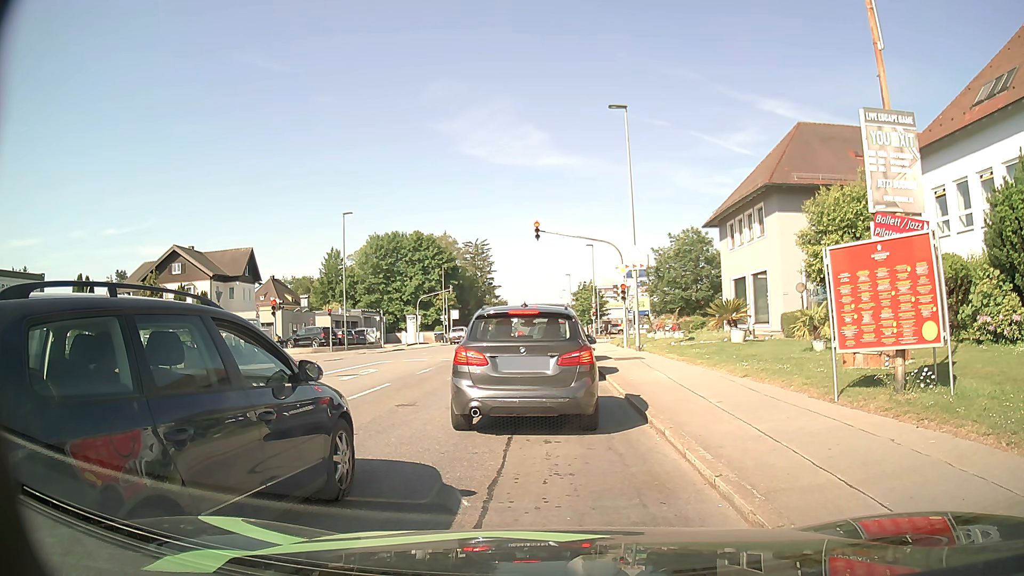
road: tertiary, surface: asphalt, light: Day
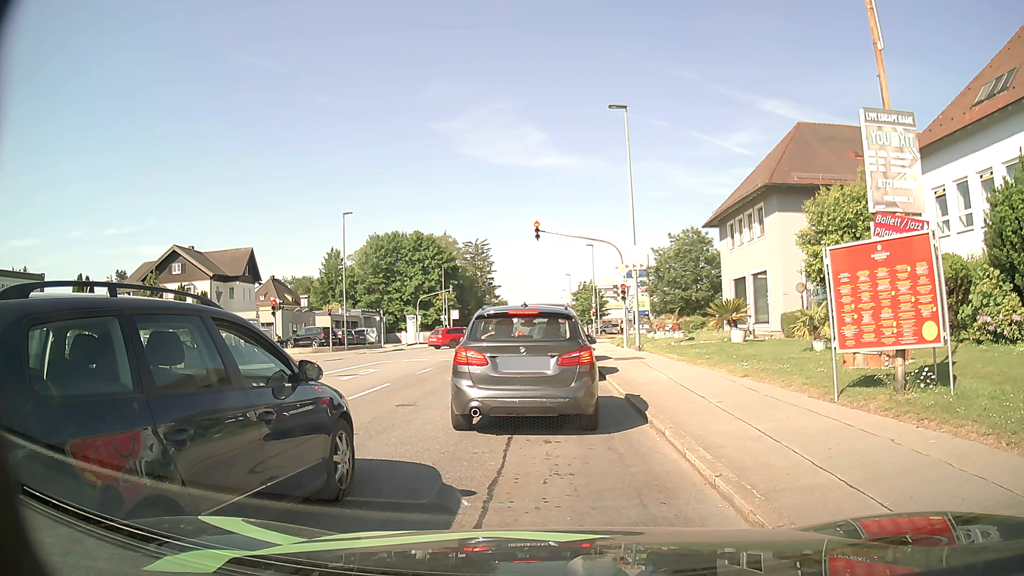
(0.0, 0.0) m; 0°
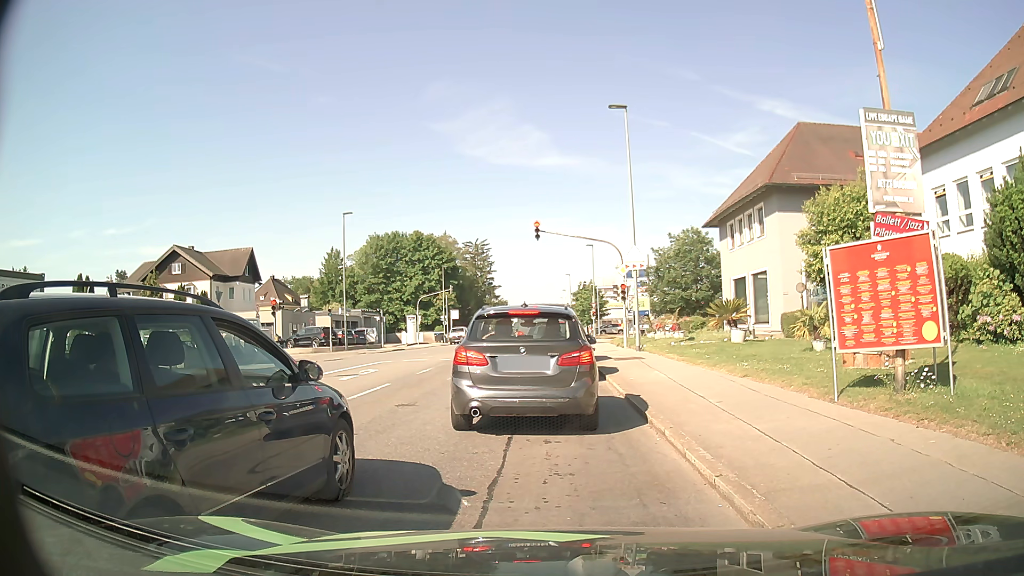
(0.0, 0.0) m; 0°
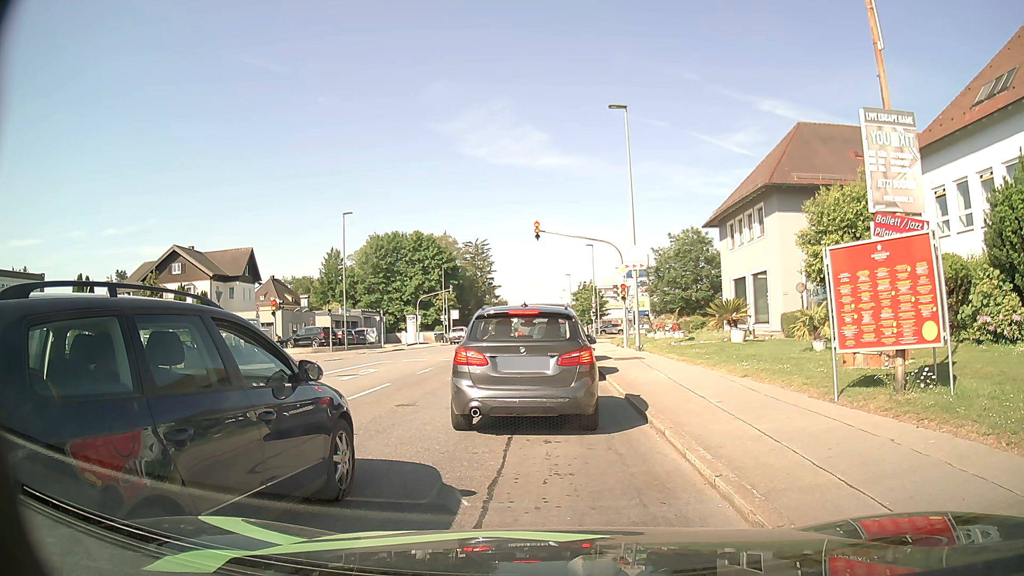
(0.0, 0.0) m; 0°
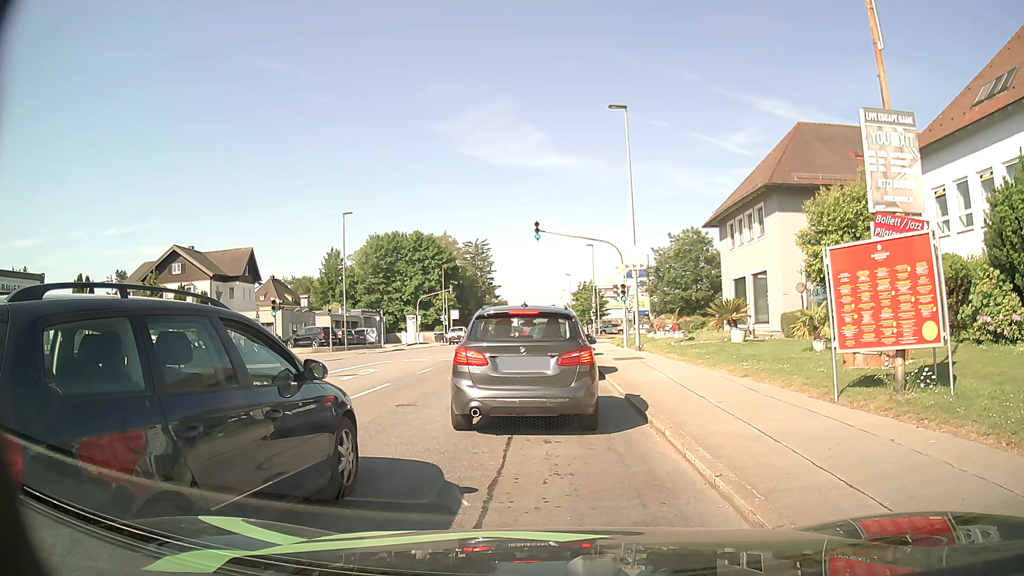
(0.0, 0.0) m; 0°
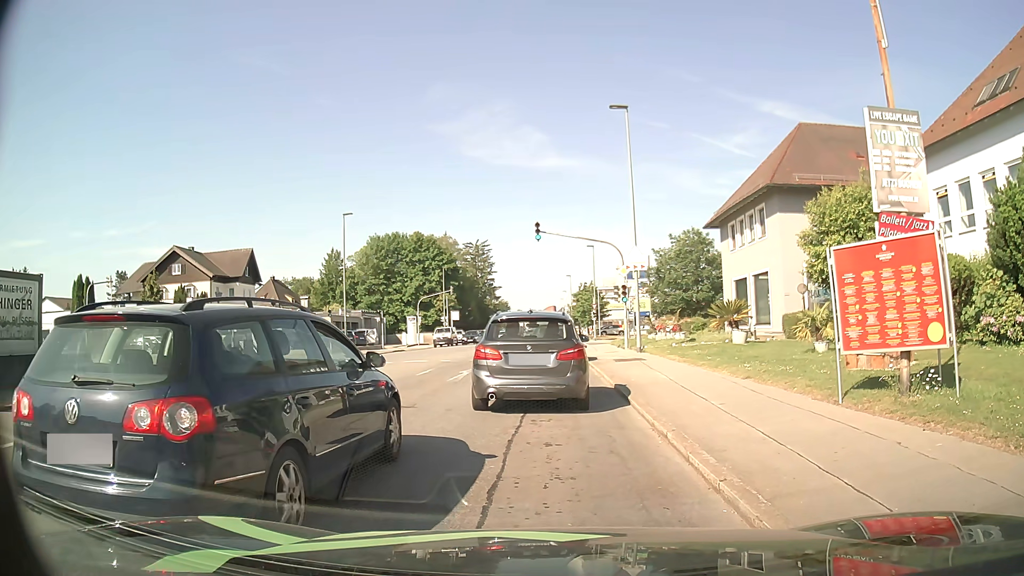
(0.0, +0.1) m; 0°
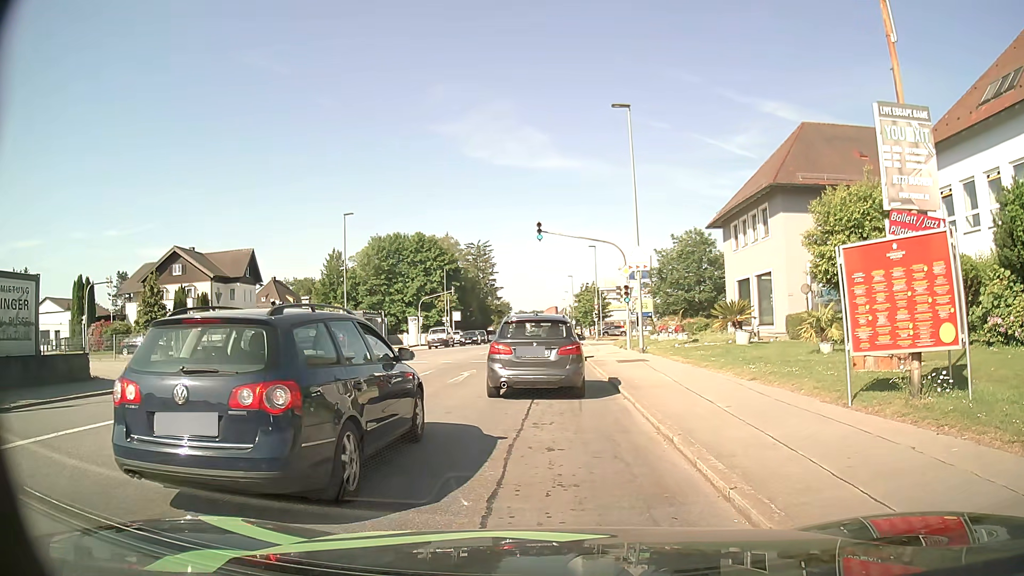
(0.0, +0.2) m; 0°
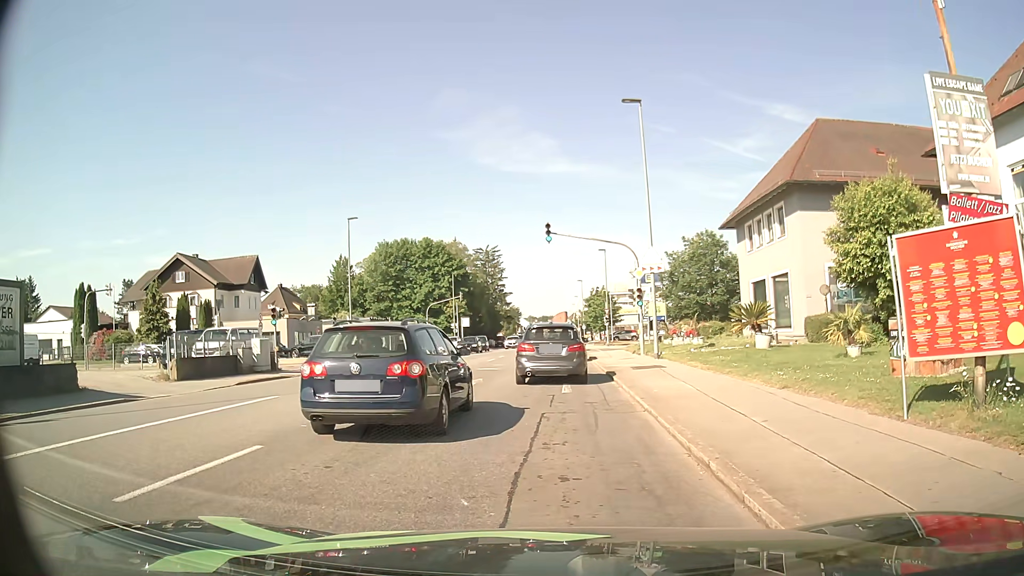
(0.0, +1.3) m; +1°
(0, +10) (-1, +20) (-1, +30) (-1, +40) (-1, +50) (-1, +60) (-1, +70) (-1, +80) (-2, +90) (-2, +100) m
